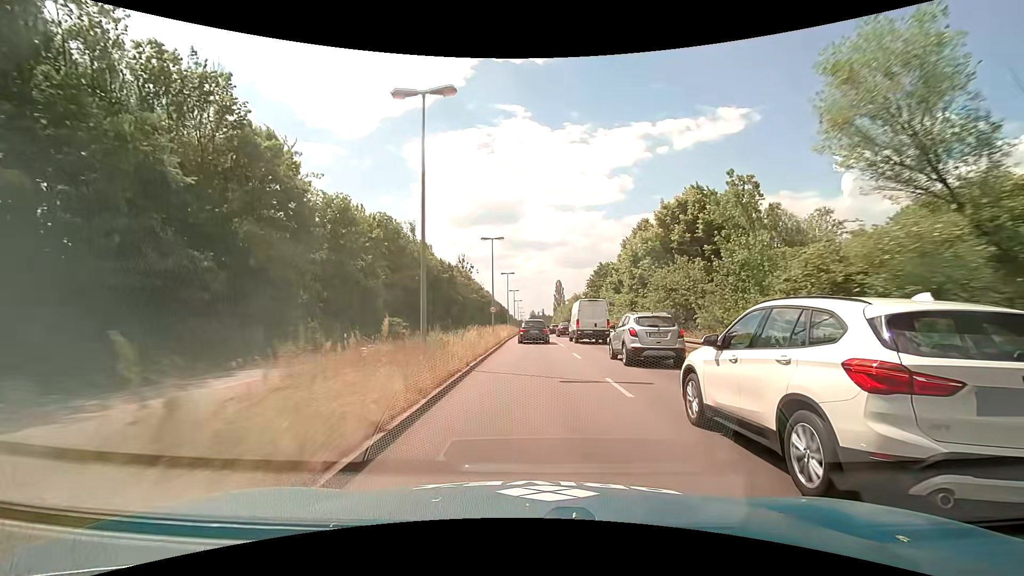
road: primary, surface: asphalt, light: Day
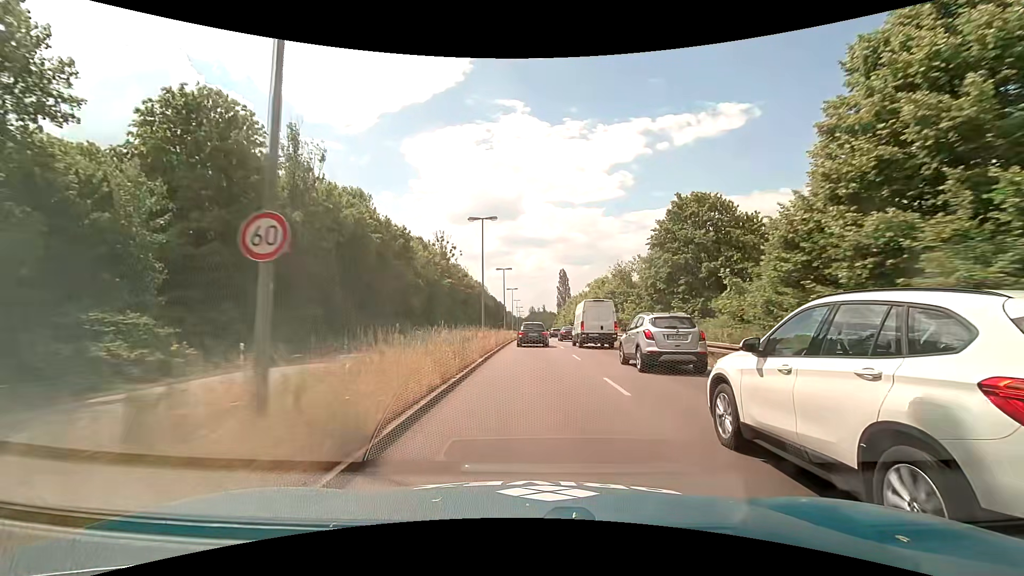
(+0.1, +35.8) m; 0°
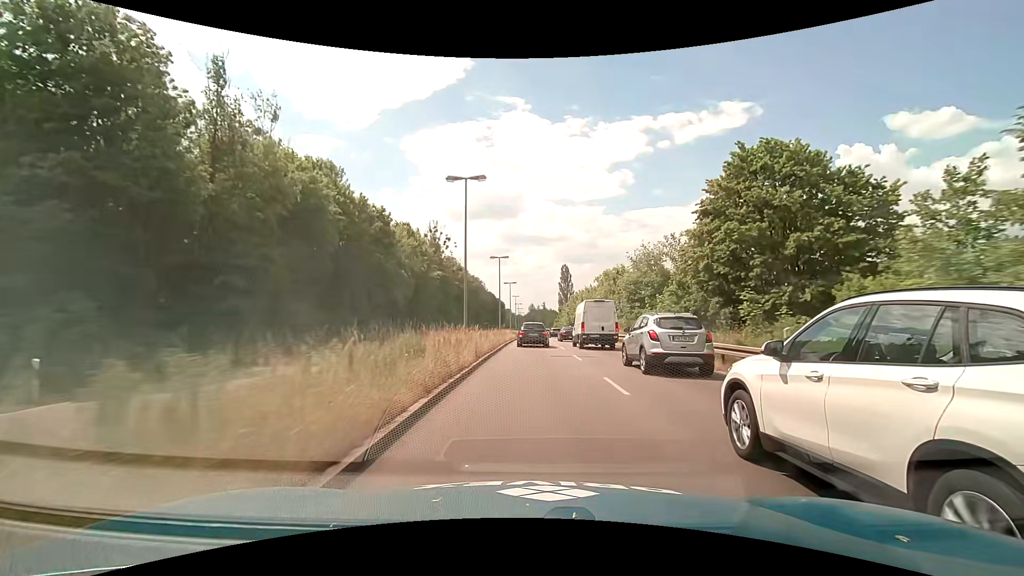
(0.0, +8.9) m; 0°
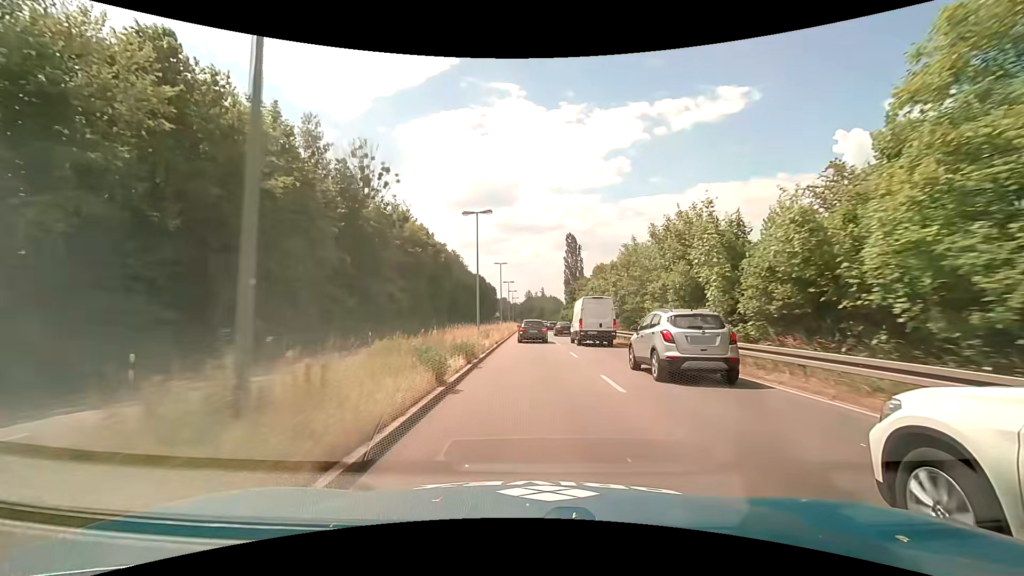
(-0.4, +44.9) m; 0°
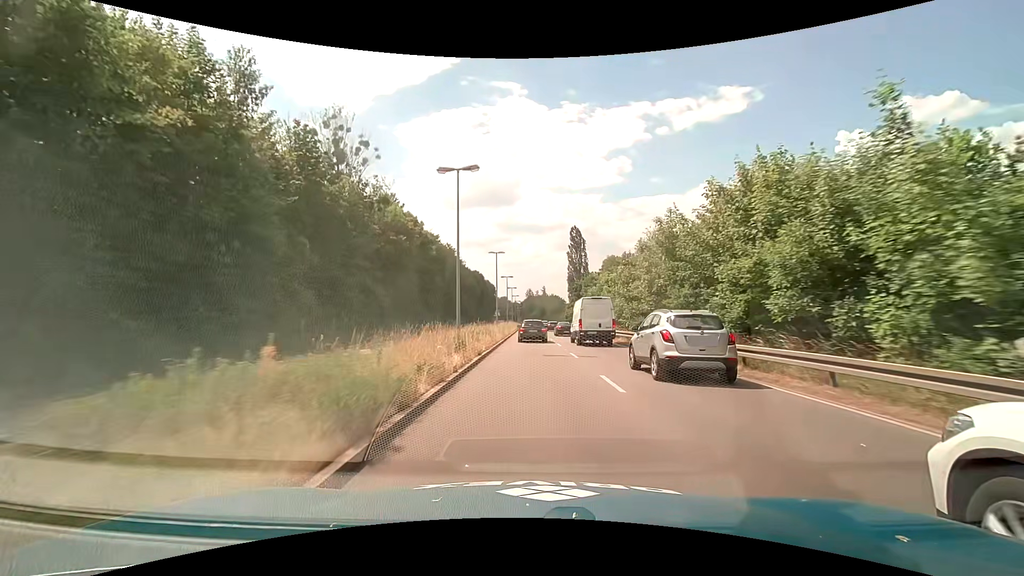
(-0.1, +9.1) m; 0°
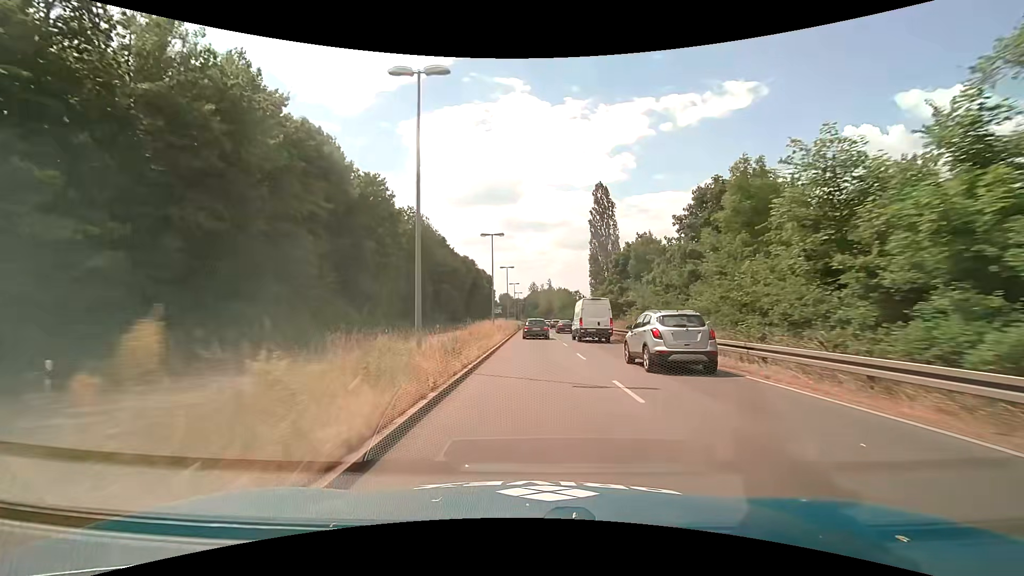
(-0.1, +37.1) m; 0°
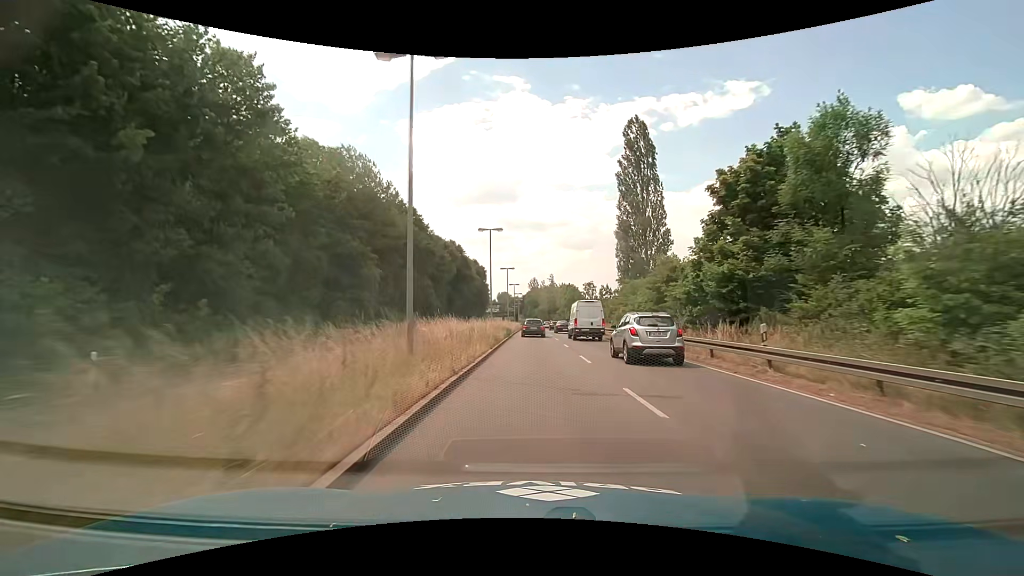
(-0.1, +28.3) m; 0°
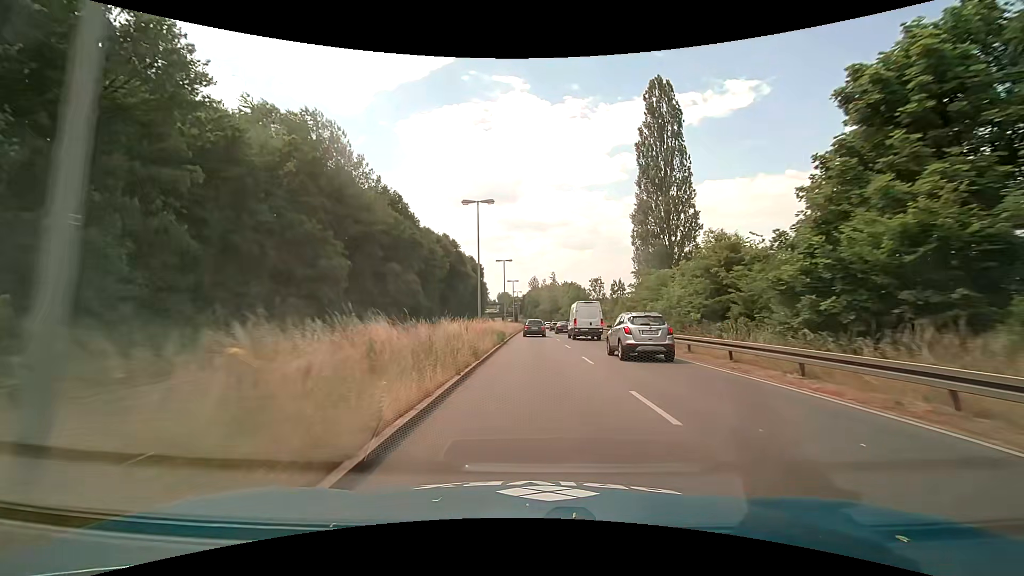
(0.0, +9.5) m; 0°
(0, +10) (0, +20) (0, +30) (0, +40) (+1, +50) (+1, +60) (+1, +70) (+1, +80) (+1, +90) (+1, +100) m
